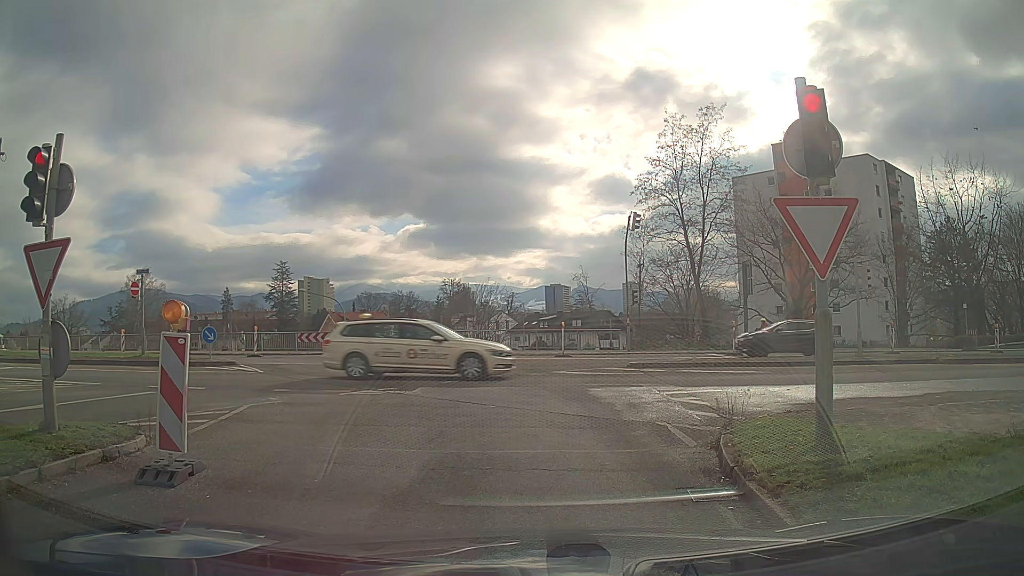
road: trunk_link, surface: asphalt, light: Day
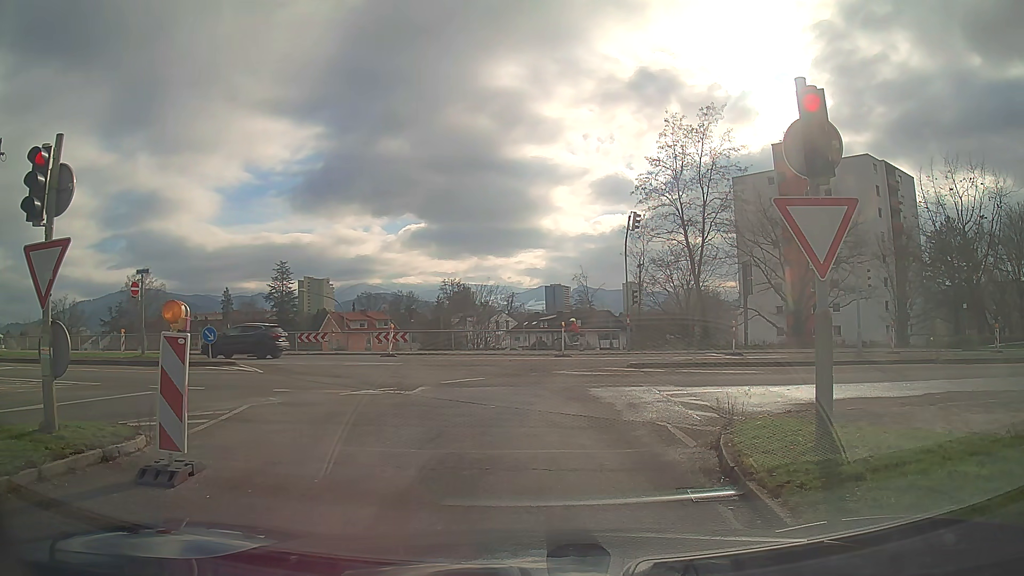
(0.0, 0.0) m; 0°
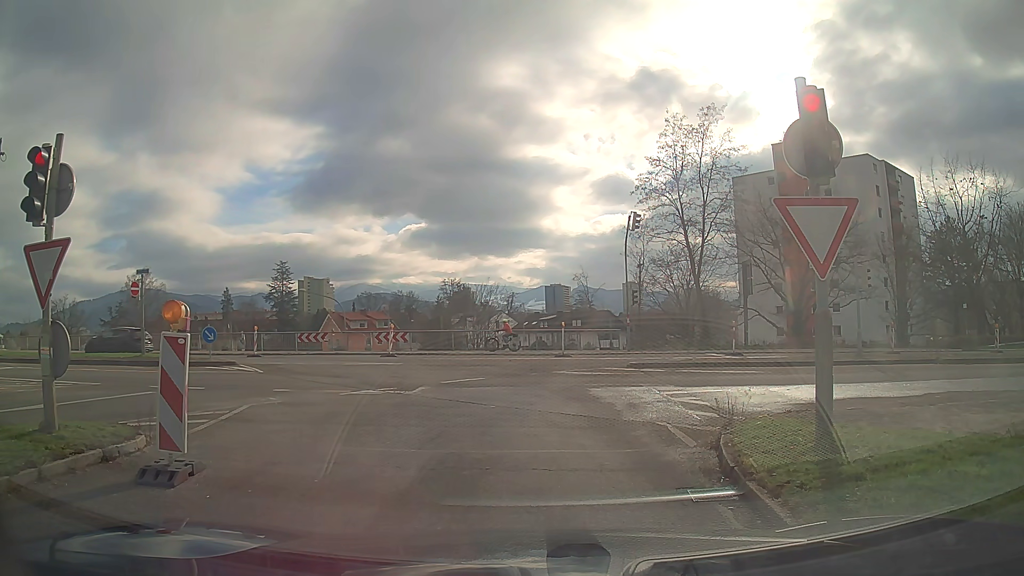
(0.0, 0.0) m; 0°
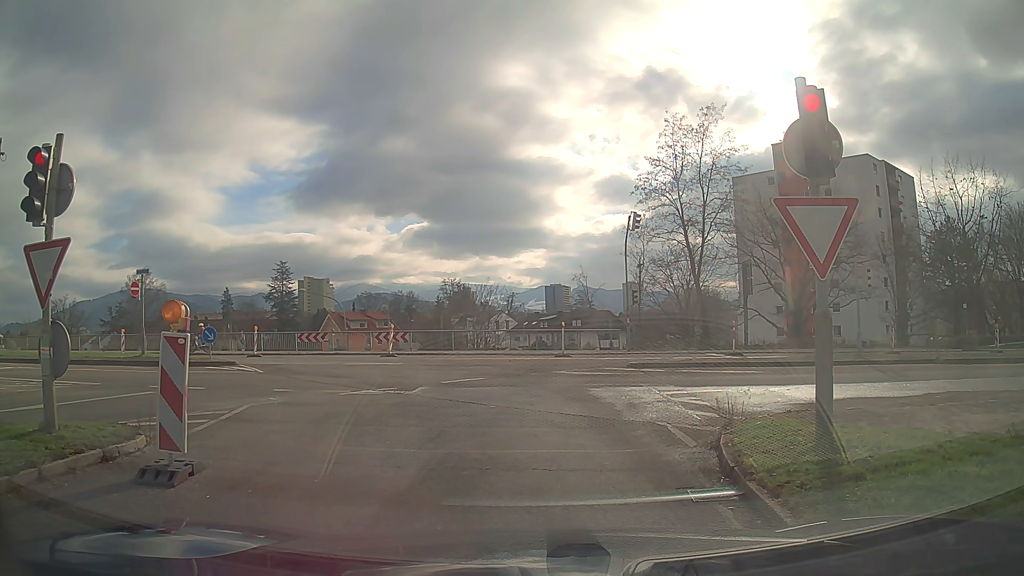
(0.0, 0.0) m; 0°
